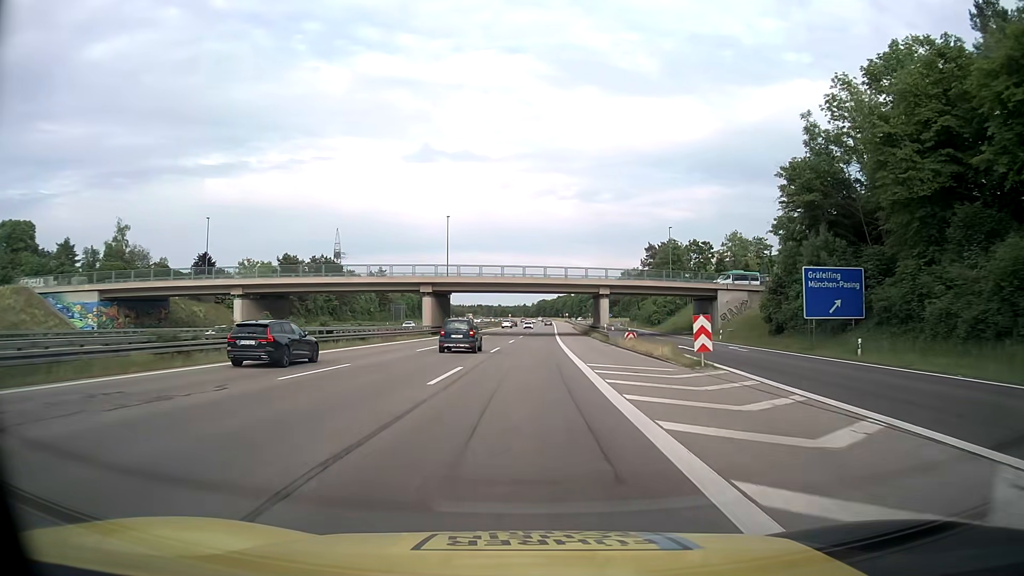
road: motorway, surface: asphalt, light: Day
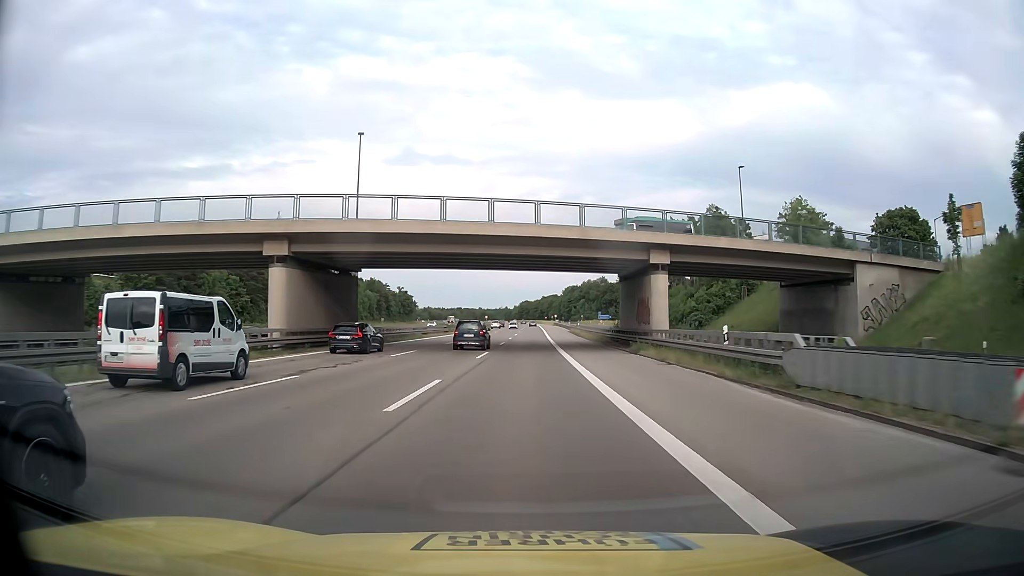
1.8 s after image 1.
(+0.6, +41.1) m; +2°
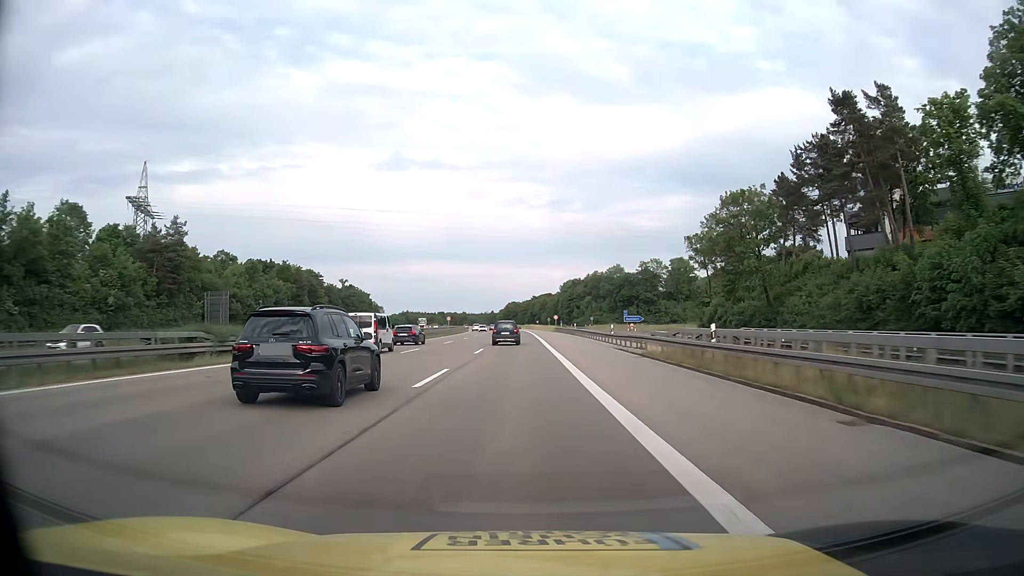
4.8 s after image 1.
(+0.6, +68.3) m; +1°
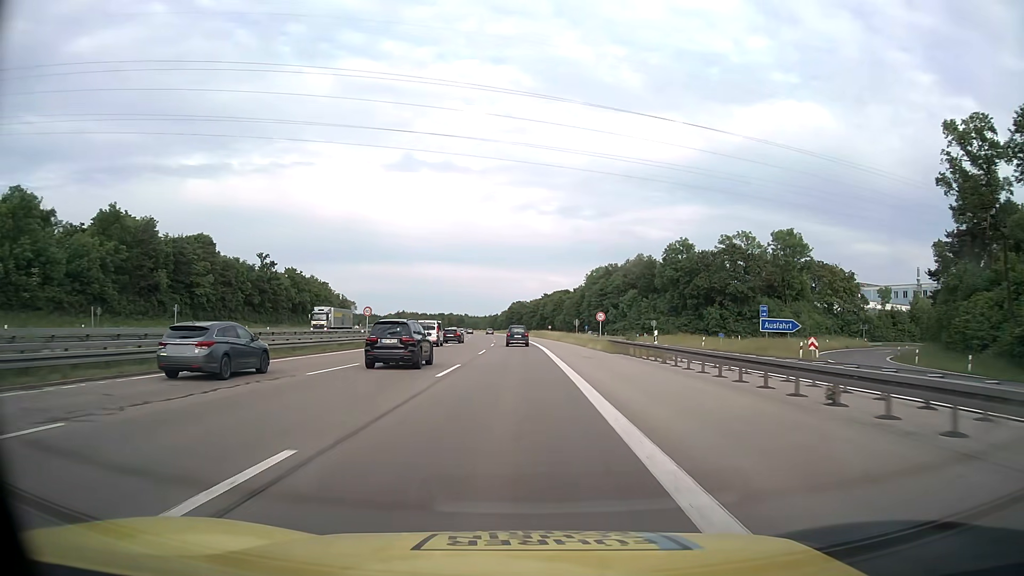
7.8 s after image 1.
(-0.1, +68.2) m; 0°
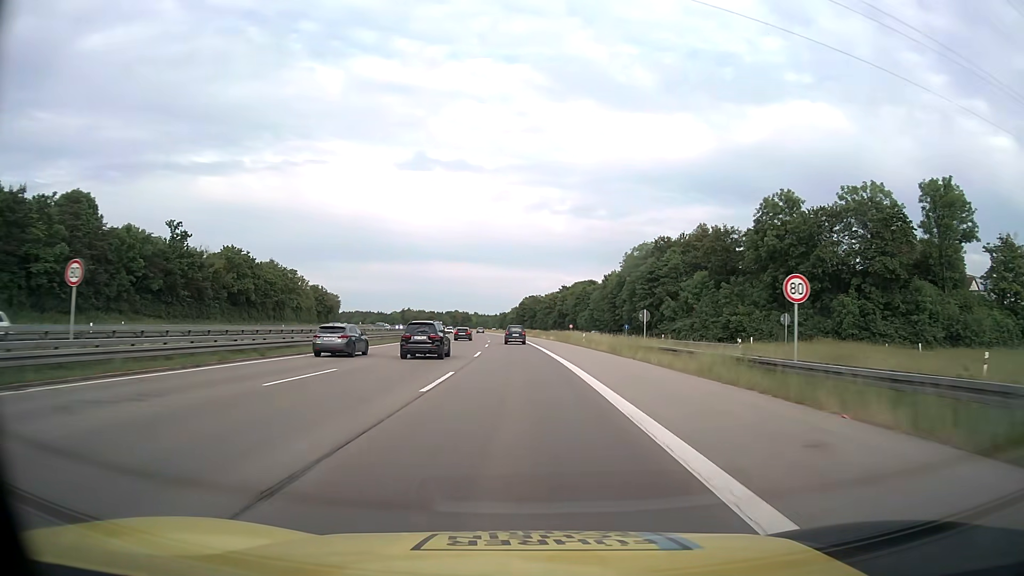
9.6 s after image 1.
(-0.4, +41.0) m; -1°
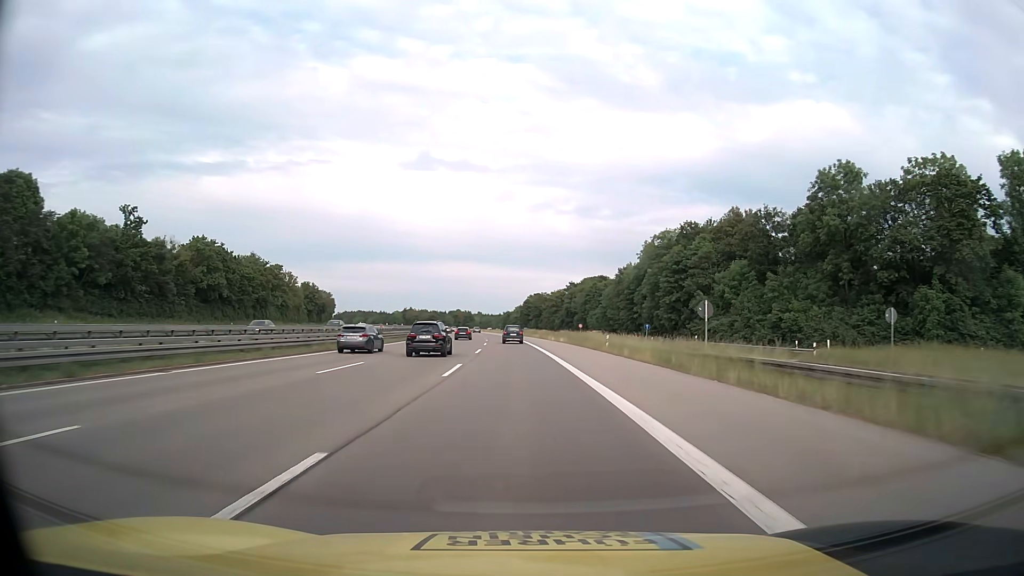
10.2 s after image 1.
(0.0, +13.7) m; 0°
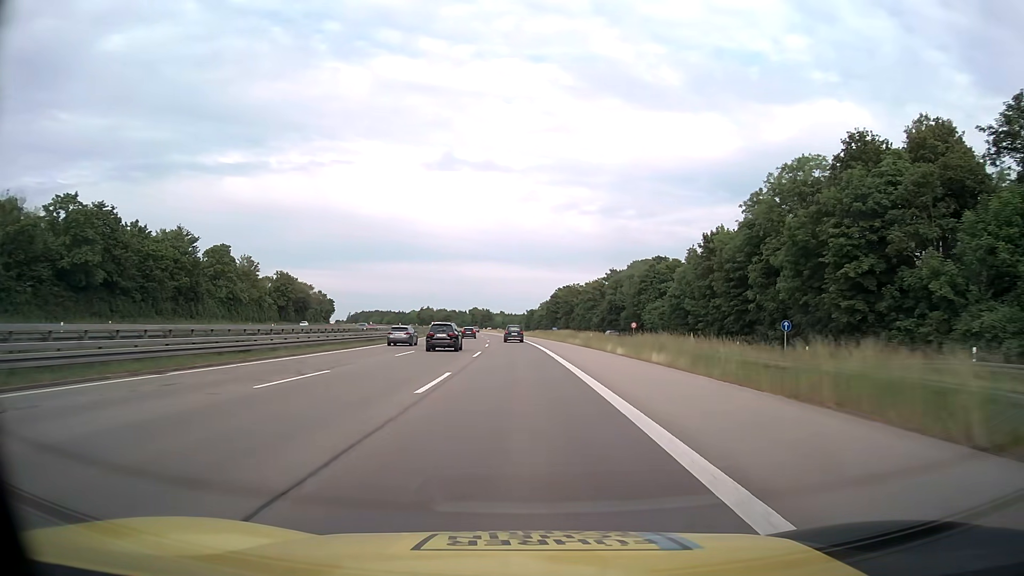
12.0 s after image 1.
(-0.6, +41.1) m; -2°
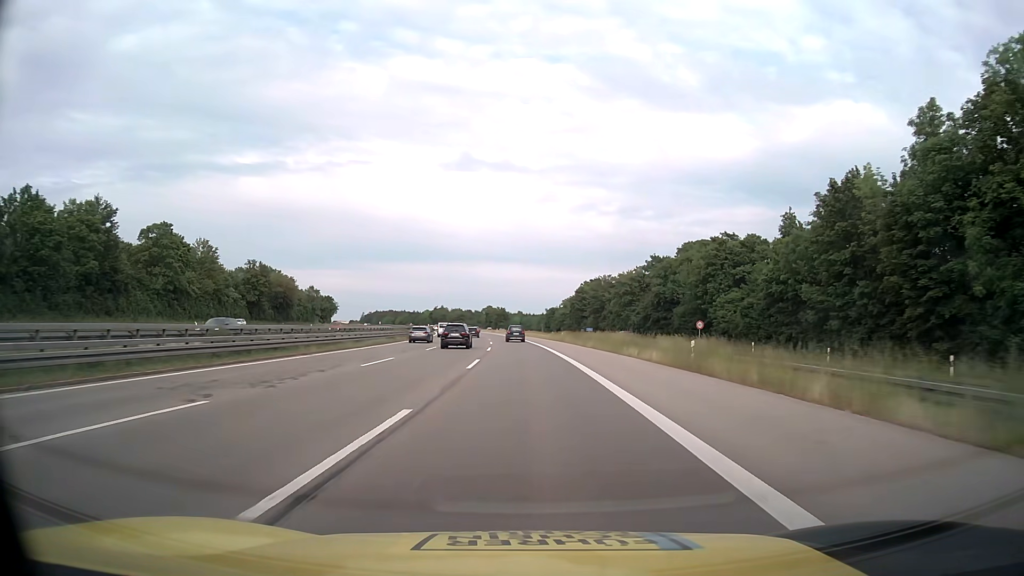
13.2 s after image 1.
(-0.4, +27.5) m; -1°
(0, +10) (0, +20) (0, +30) (-1, +40) (-1, +50) (-1, +60) (-2, +70) (-3, +80) (-3, +90) (-4, +100) m
